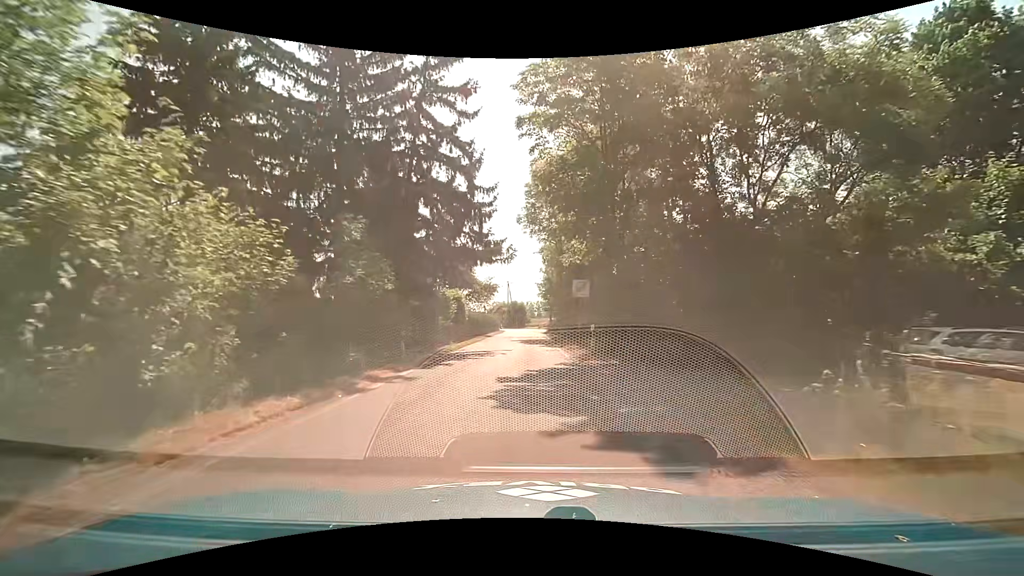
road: unclassified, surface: asphalt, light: Day
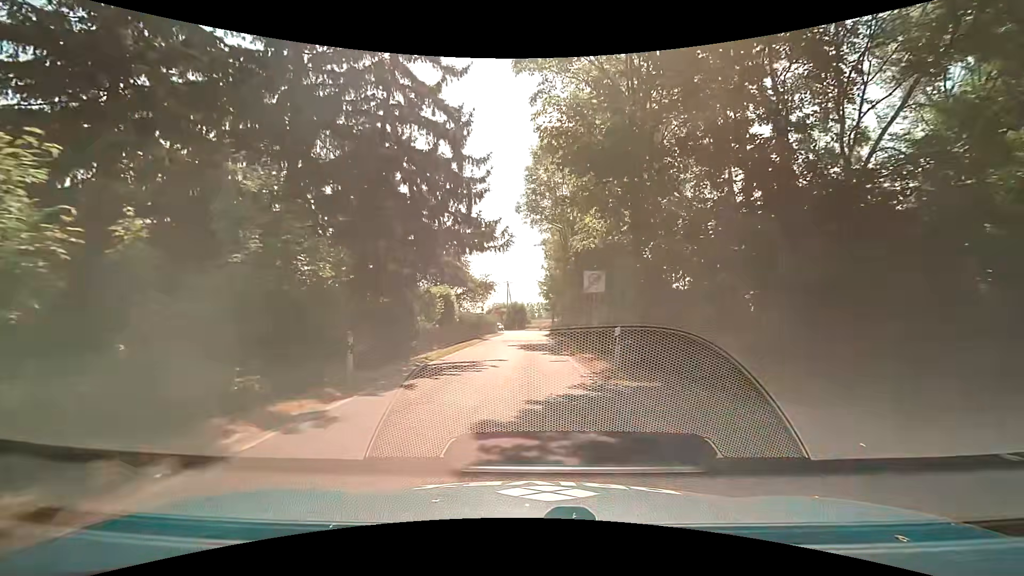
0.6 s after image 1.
(0.0, +4.8) m; 0°
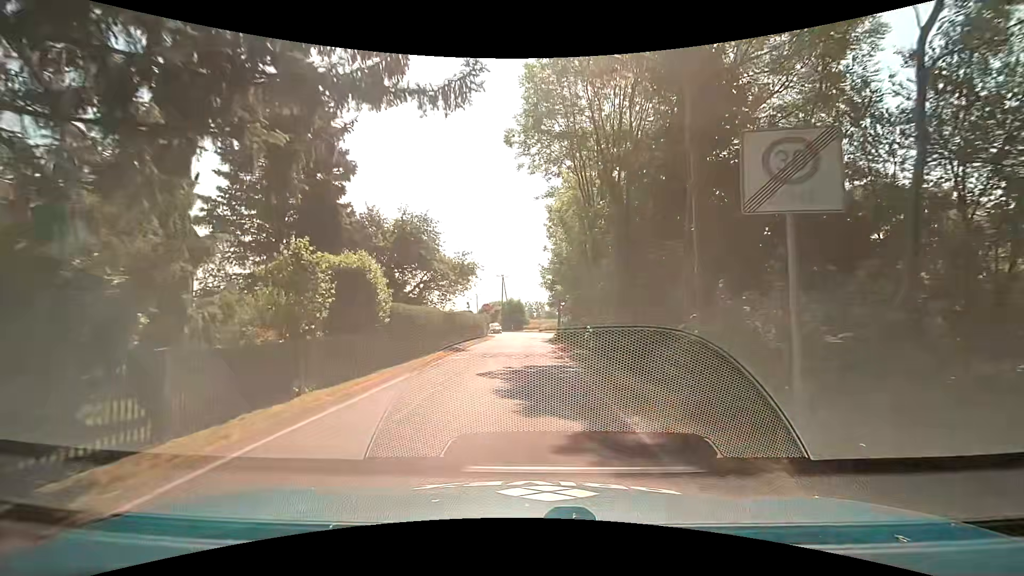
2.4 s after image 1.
(+0.1, +14.3) m; +1°
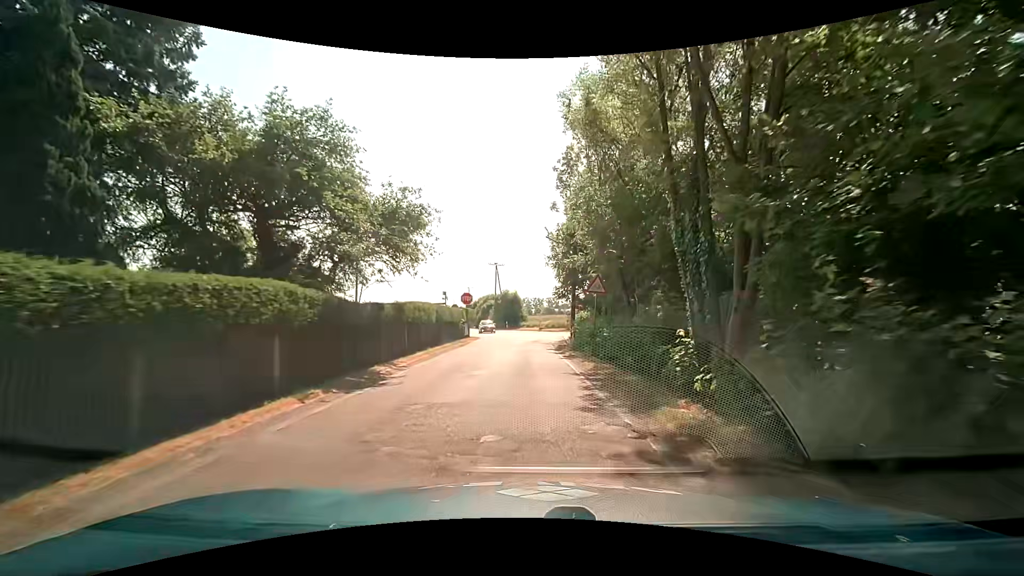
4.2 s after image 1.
(-0.1, +14.2) m; 0°
